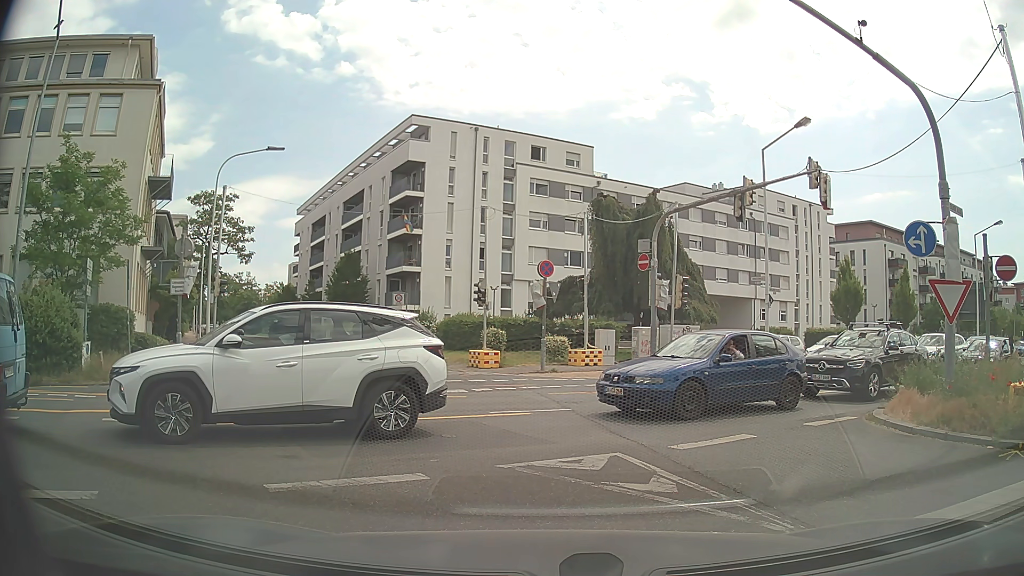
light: Day
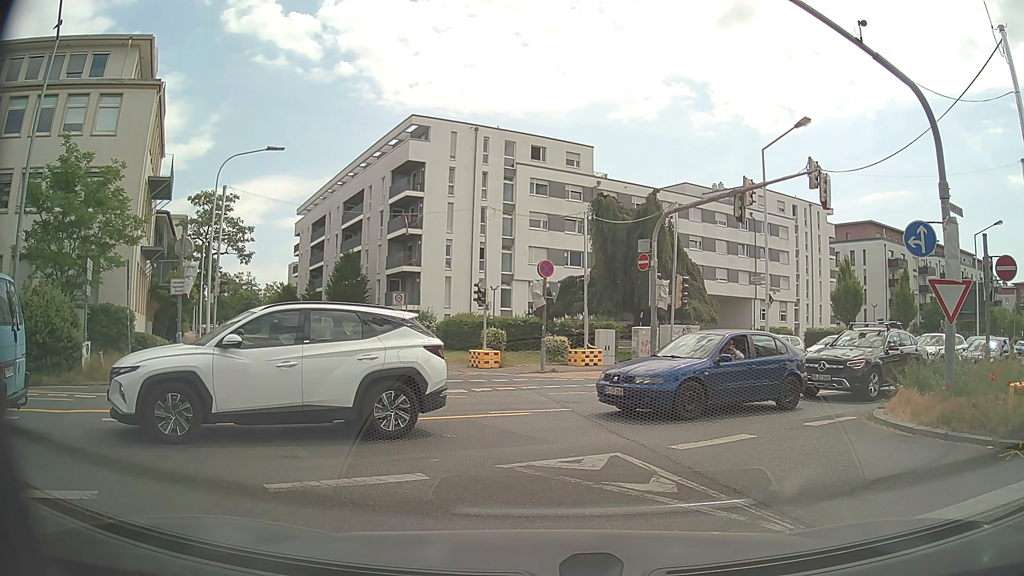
(0.0, 0.0) m; 0°
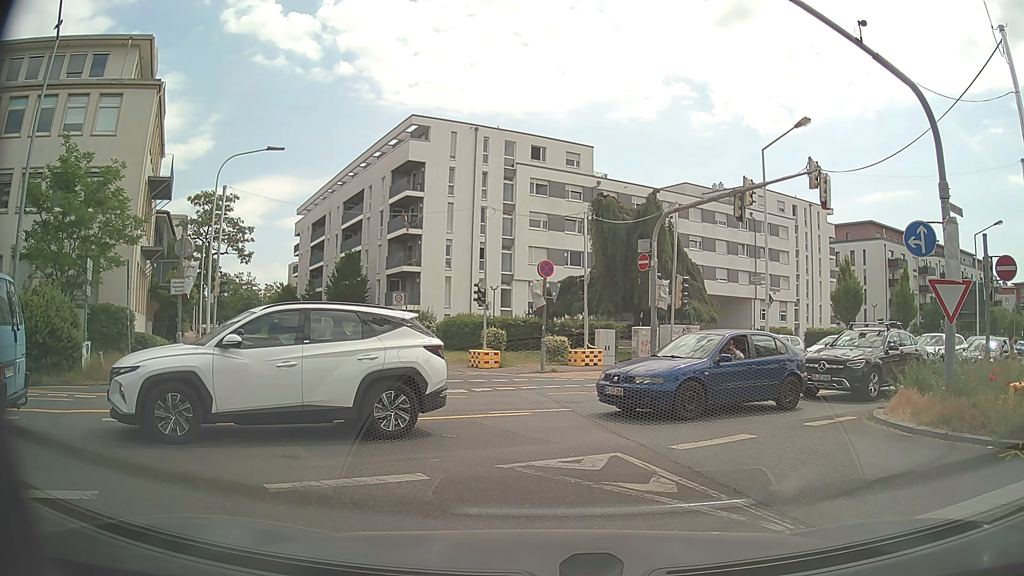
(0.0, 0.0) m; 0°
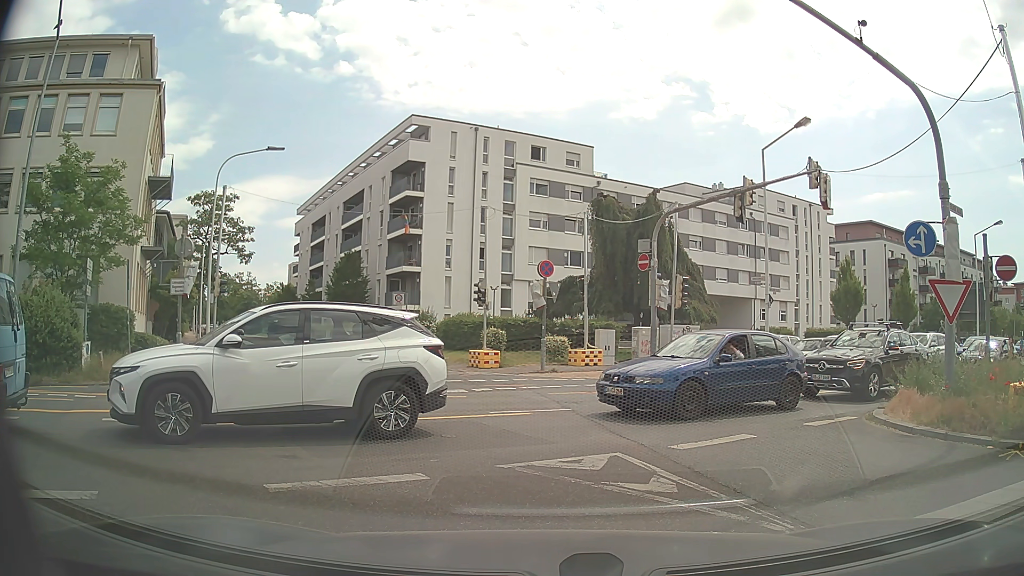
(0.0, 0.0) m; 0°
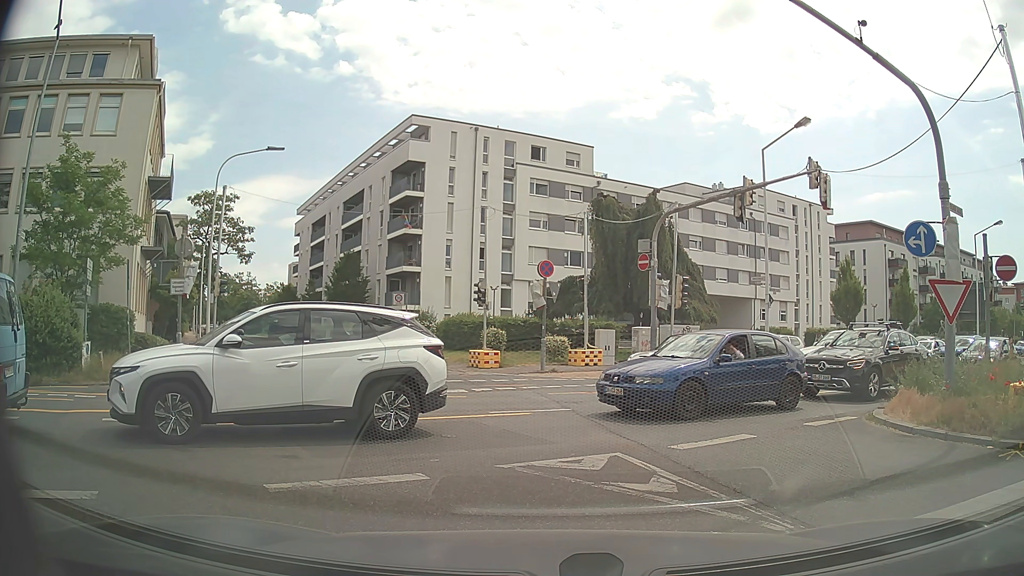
(0.0, 0.0) m; 0°
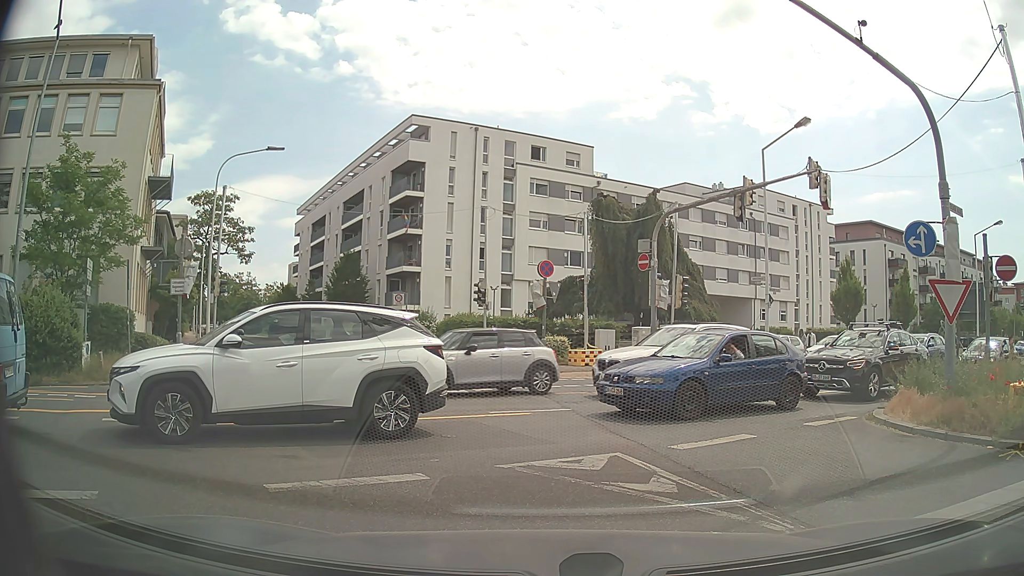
(0.0, 0.0) m; 0°
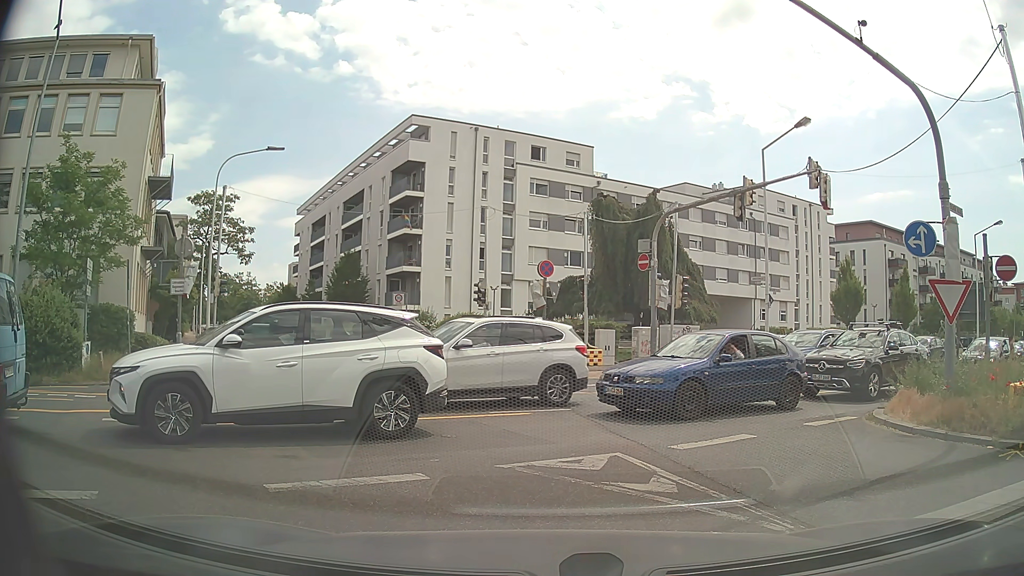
(0.0, 0.0) m; 0°
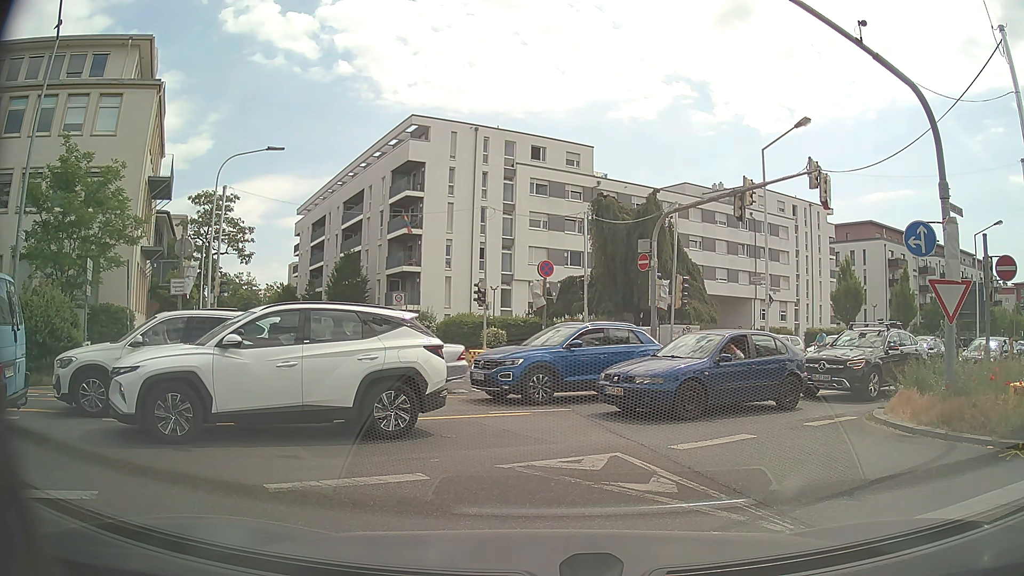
(0.0, 0.0) m; 0°
